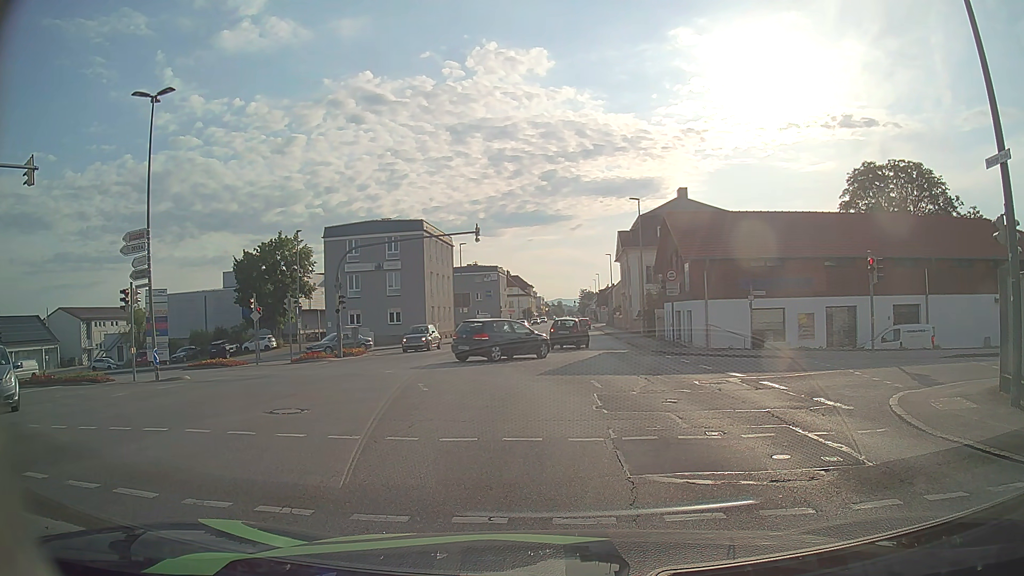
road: tertiary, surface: asphalt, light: Day
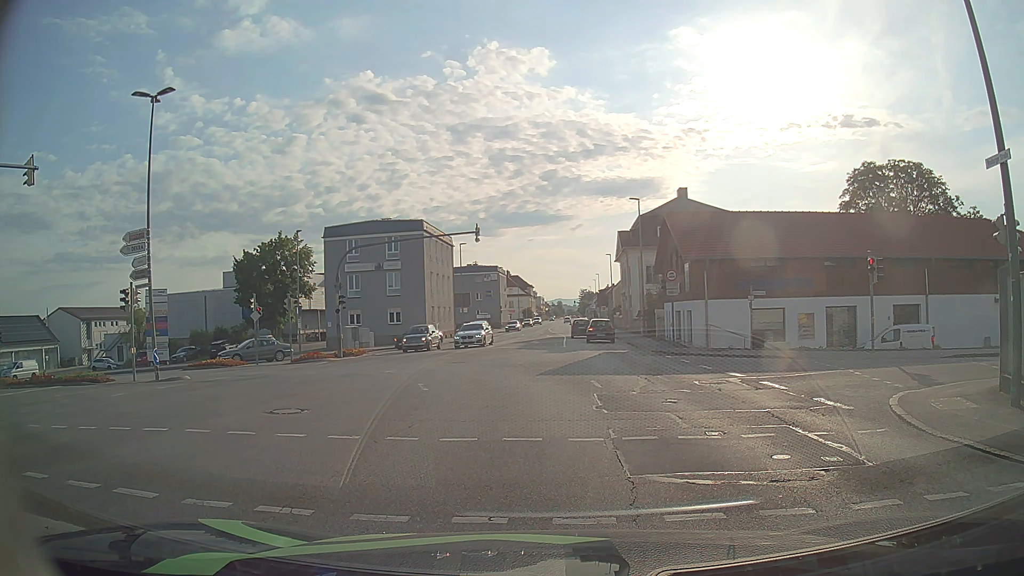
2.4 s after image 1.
(0.0, 0.0) m; 0°
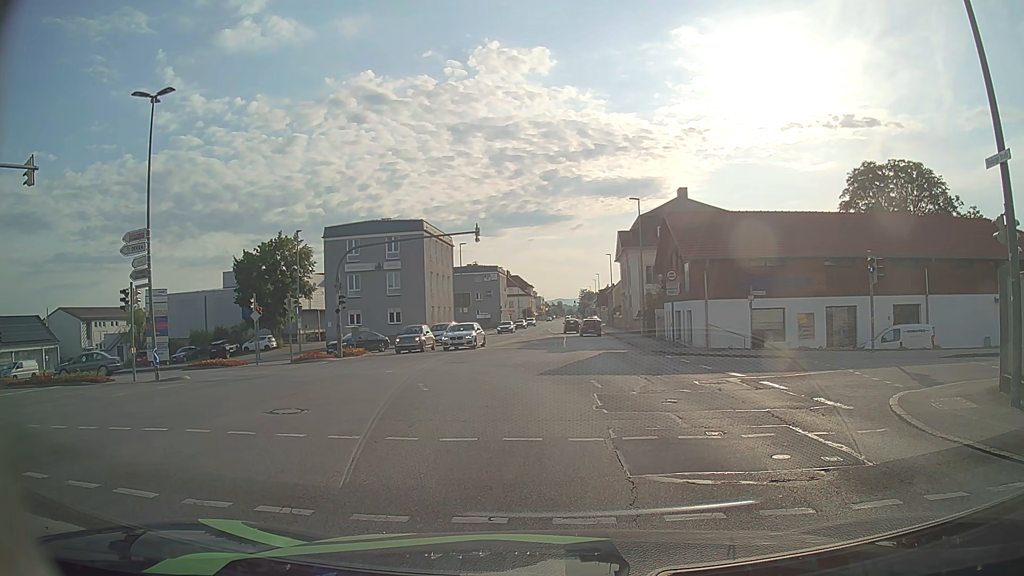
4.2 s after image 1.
(0.0, 0.0) m; 0°
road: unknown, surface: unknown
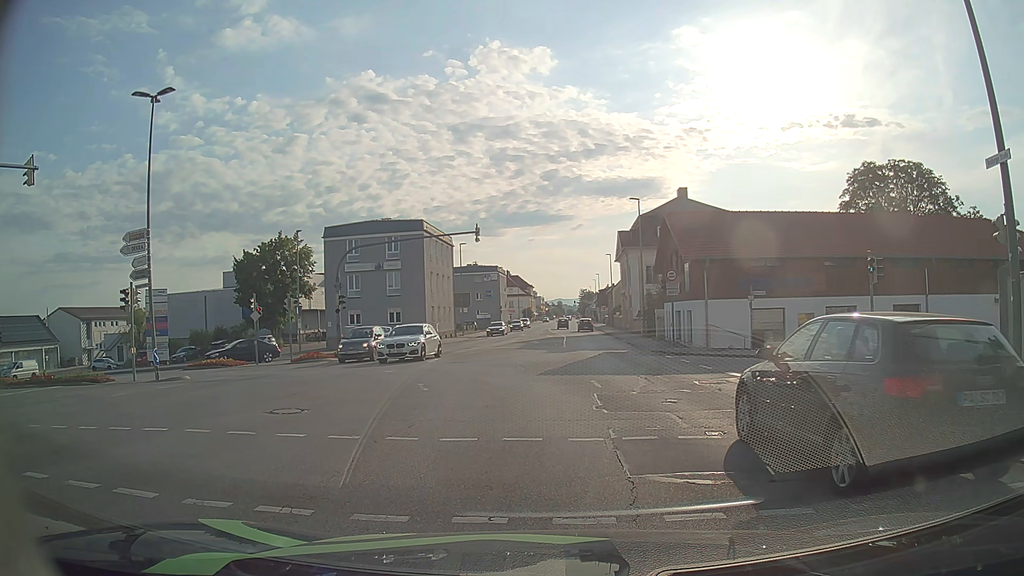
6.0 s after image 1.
(0.0, 0.0) m; 0°
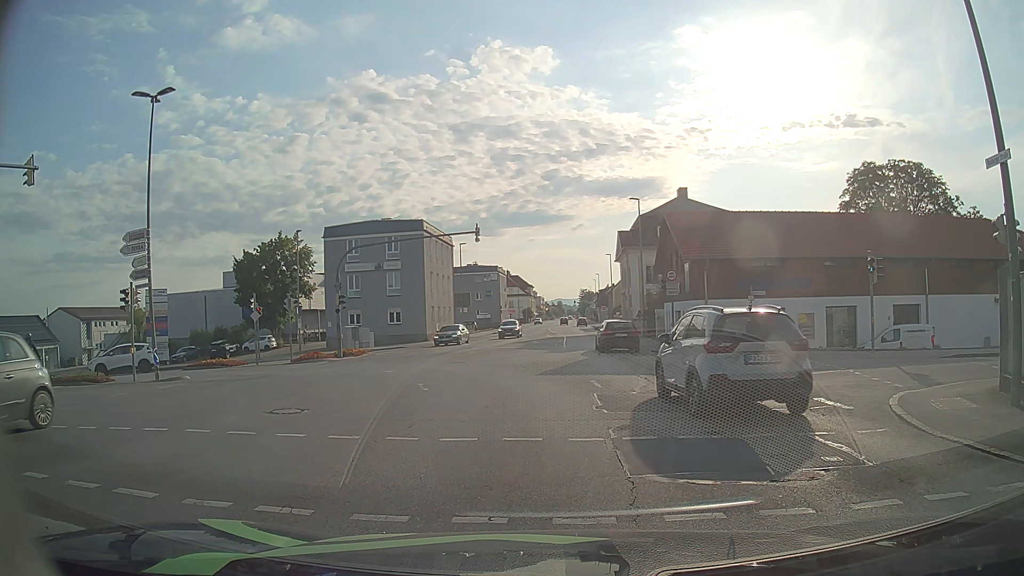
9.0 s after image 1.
(0.0, 0.0) m; 0°
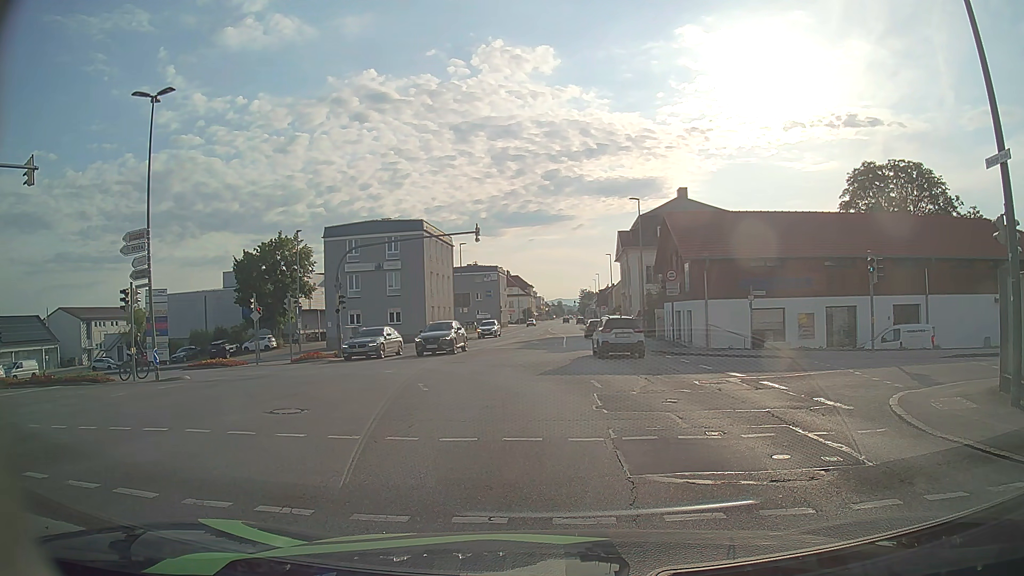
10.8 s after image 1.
(0.0, 0.0) m; 0°
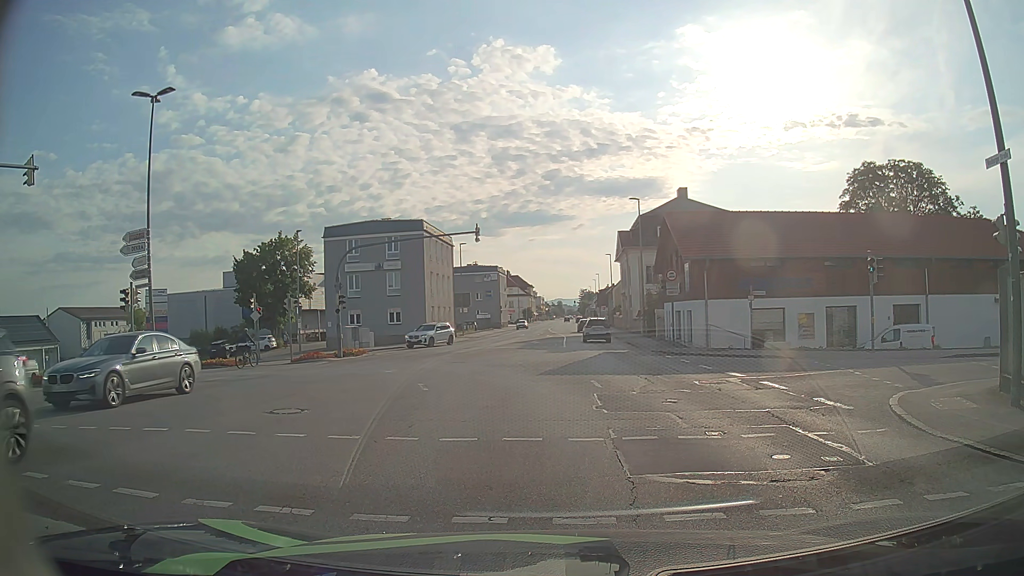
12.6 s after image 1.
(0.0, 0.0) m; 0°
